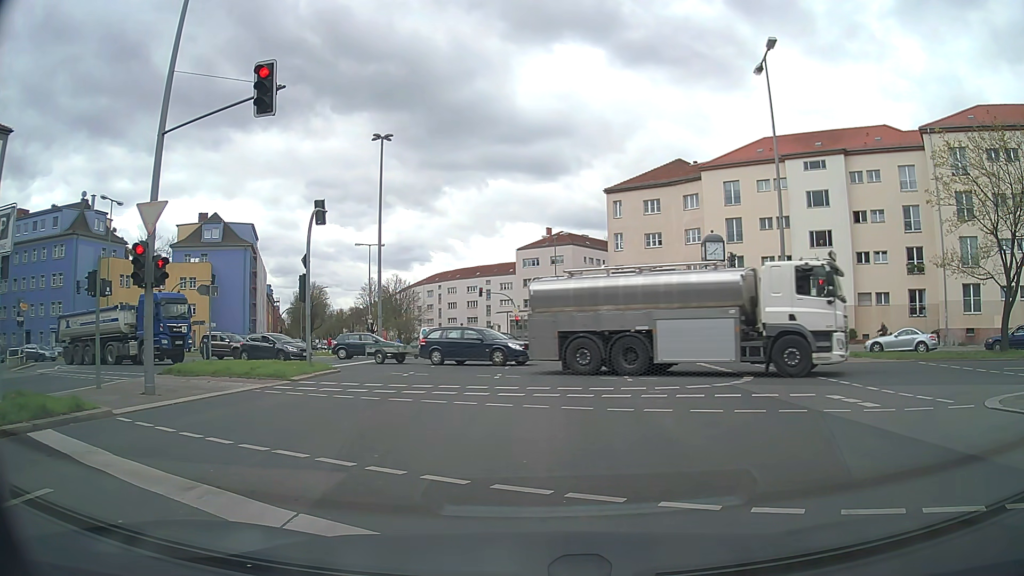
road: secondary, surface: asphalt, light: Day
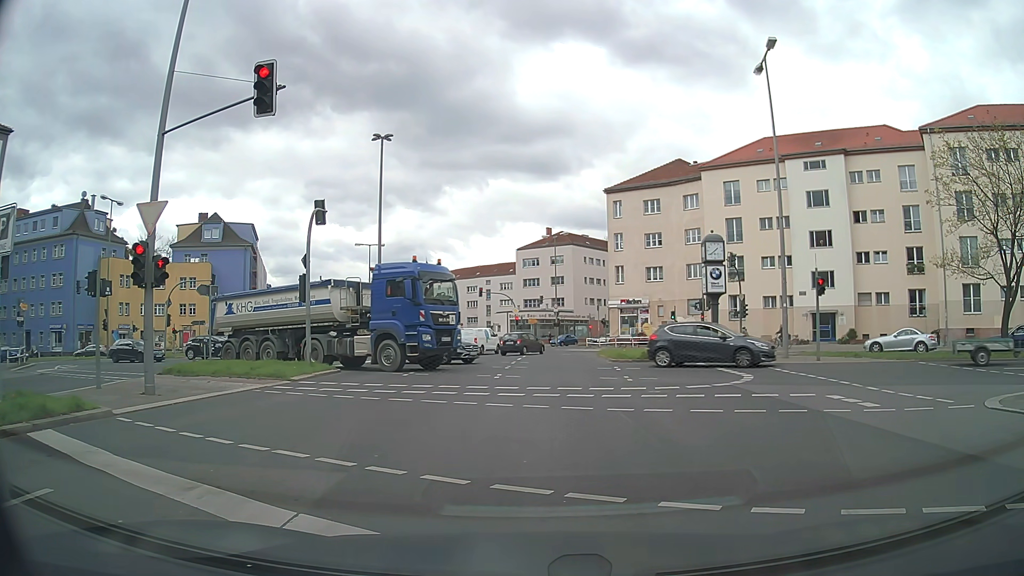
(0.0, 0.0) m; 0°
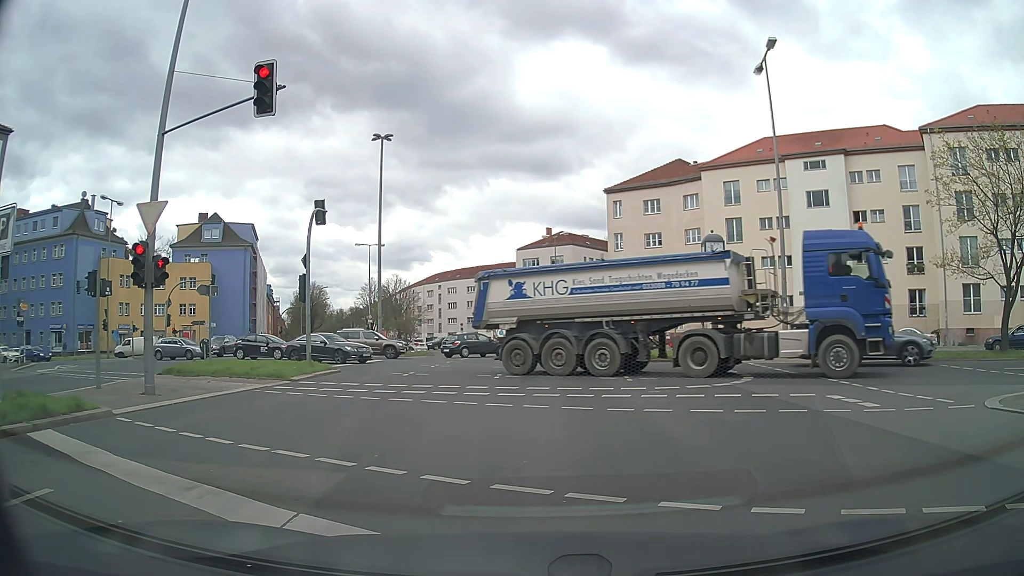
(0.0, 0.0) m; 0°
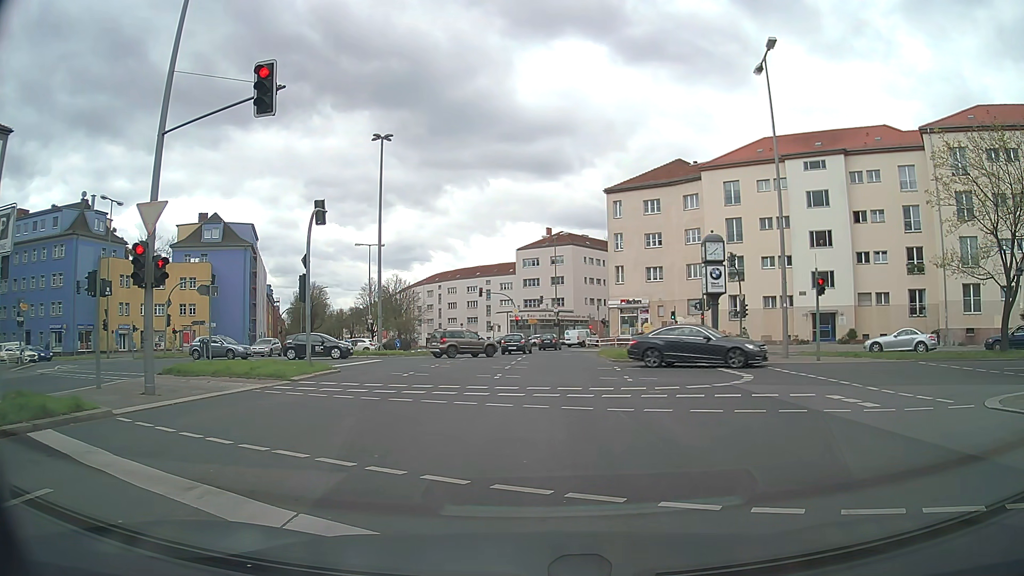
(0.0, 0.0) m; 0°
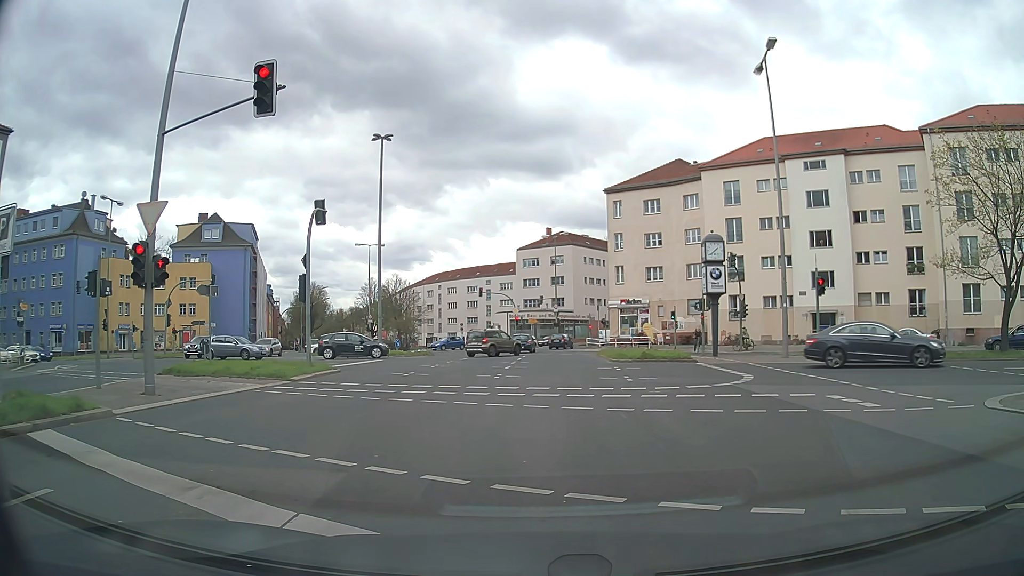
(0.0, 0.0) m; 0°
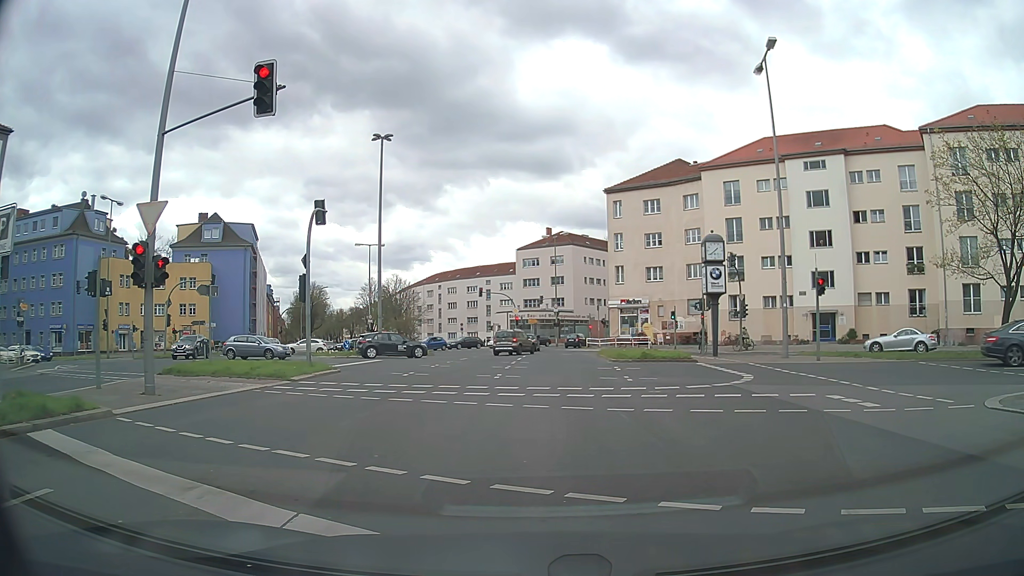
(0.0, 0.0) m; 0°
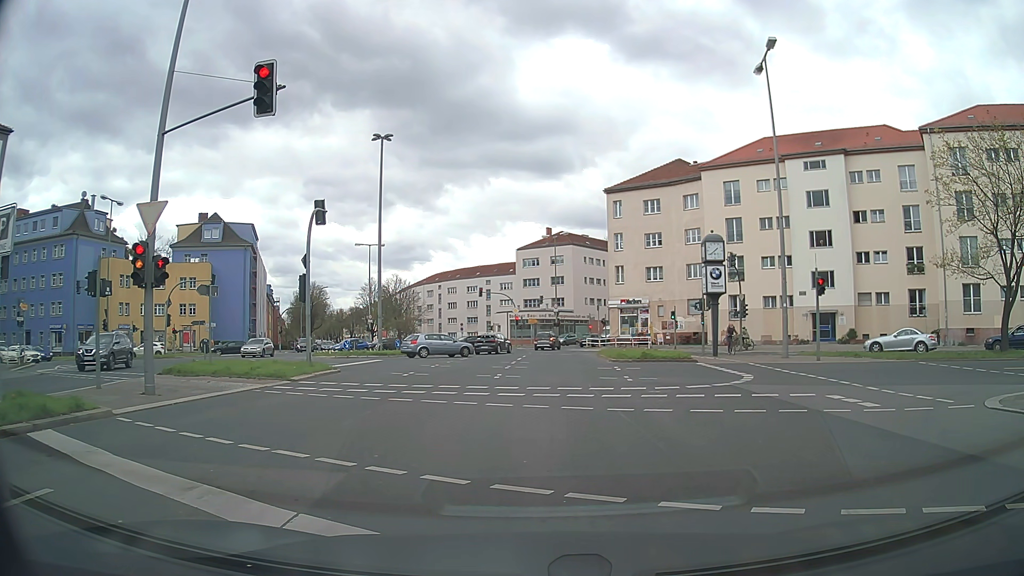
(0.0, 0.0) m; 0°
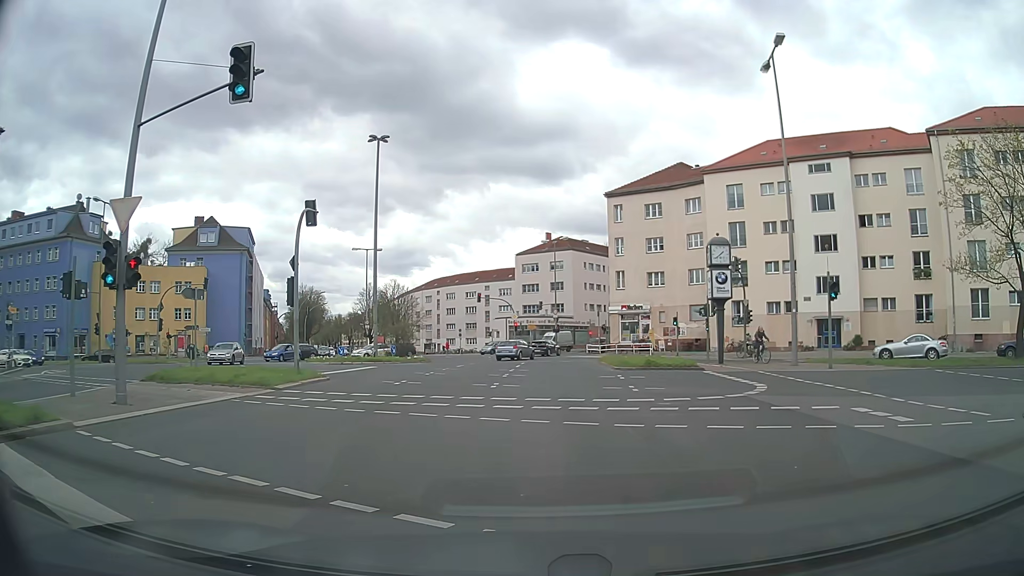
(0.0, +1.3) m; +1°
(0, +10) (0, +20) (0, +30) (0, +40) (0, +50) (0, +60) (+1, +70) (+5, +79) (+11, +87) (+16, +95) m
